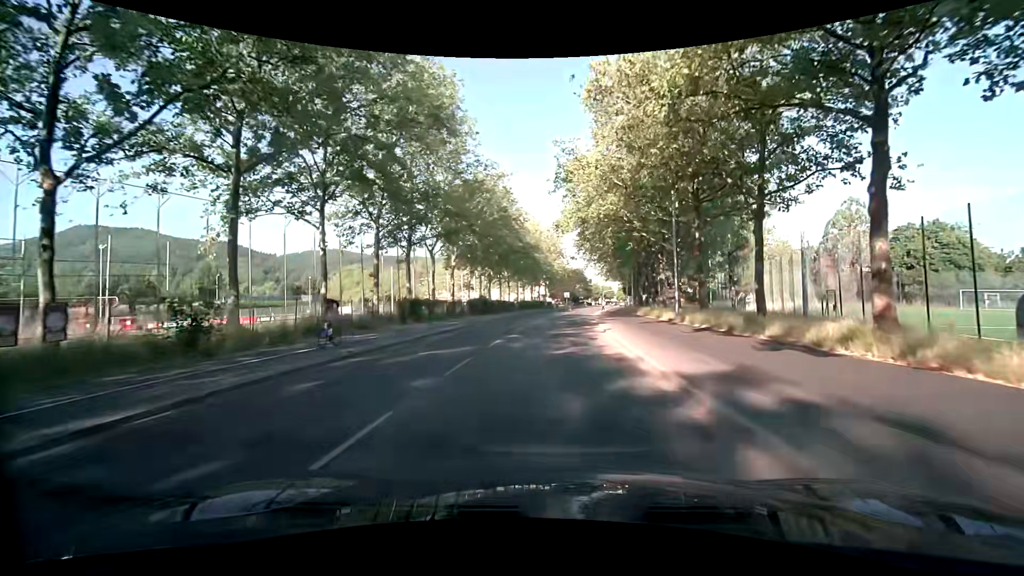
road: tertiary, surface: asphalt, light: Day
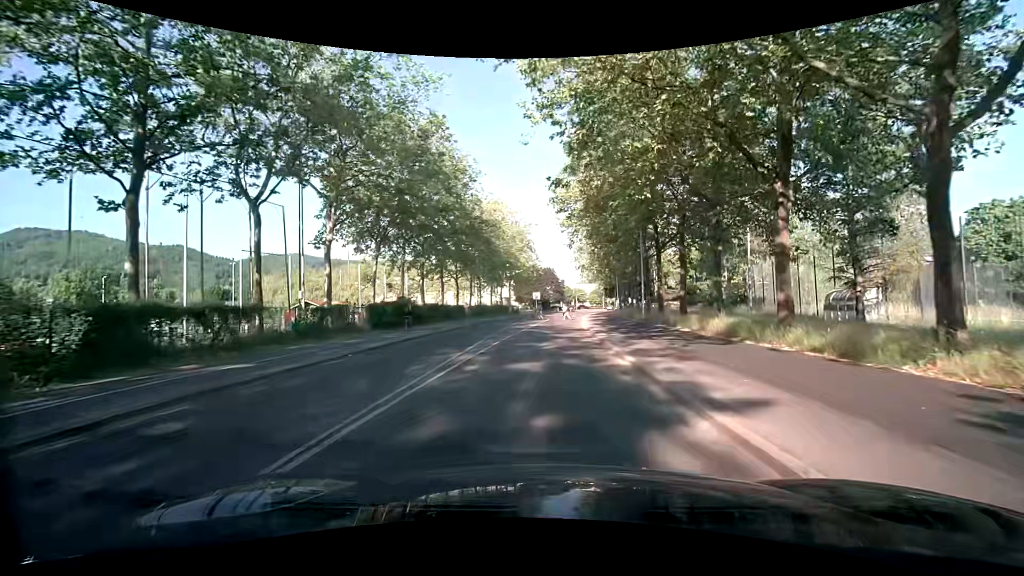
(+0.7, +24.0) m; +4°
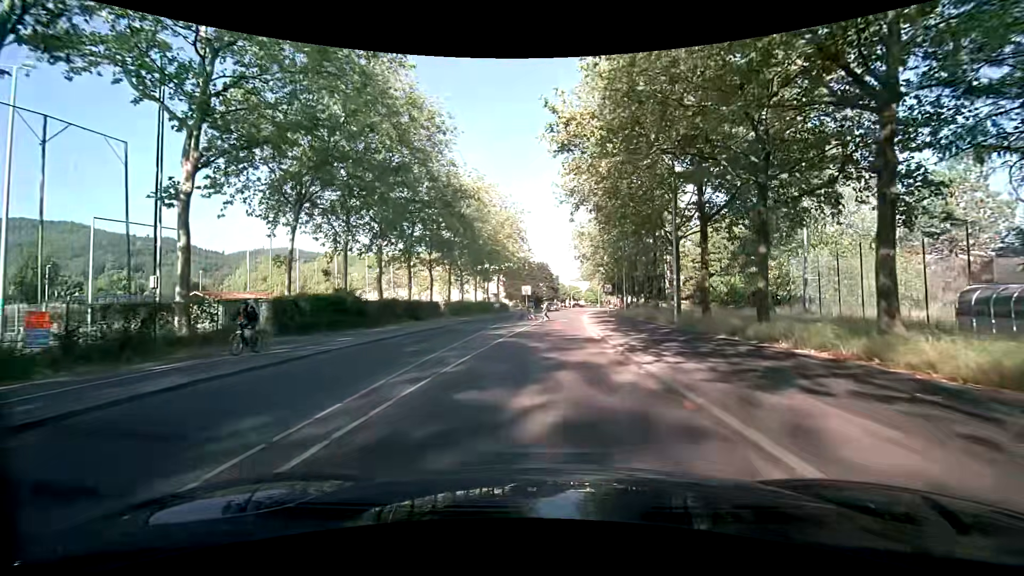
(0.0, +11.1) m; 0°
